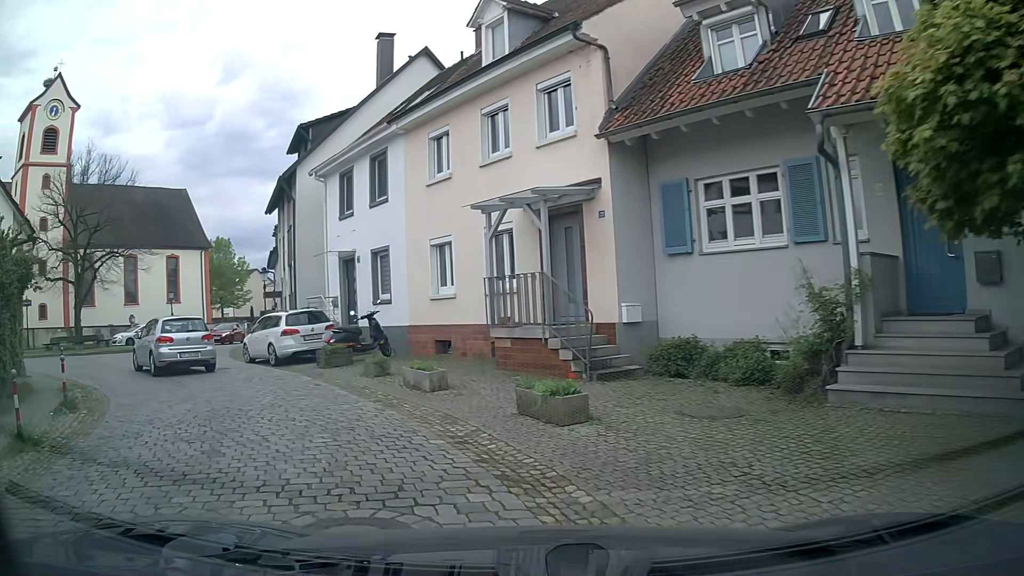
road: residential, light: Day
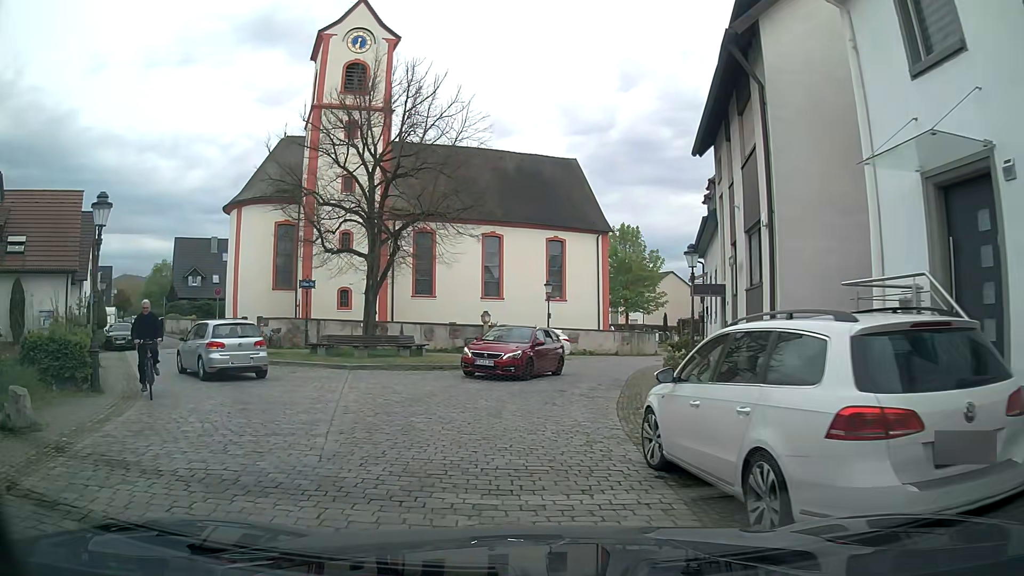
(-4.8, +13.4) m; -34°
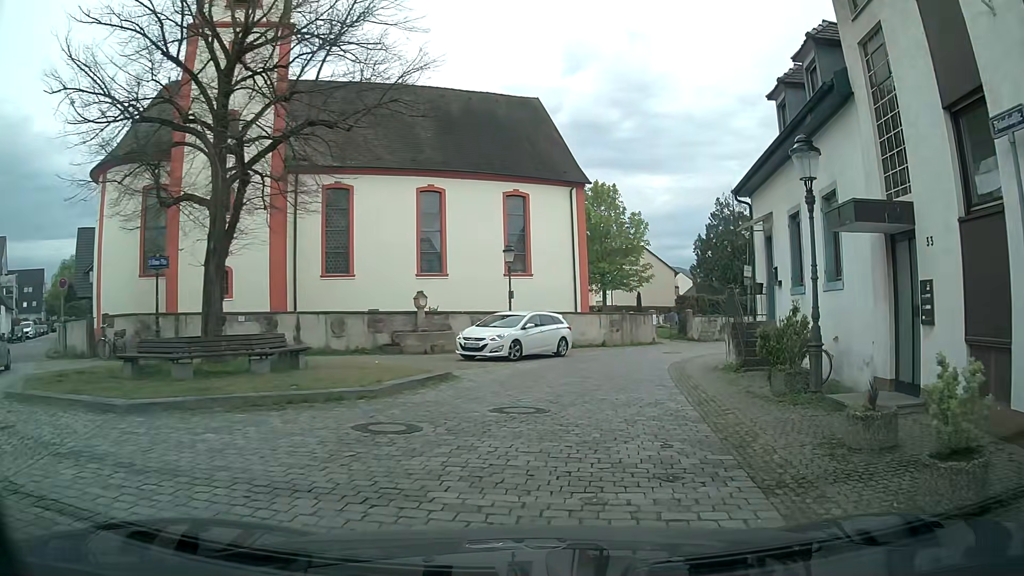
(-0.3, +10.7) m; +3°
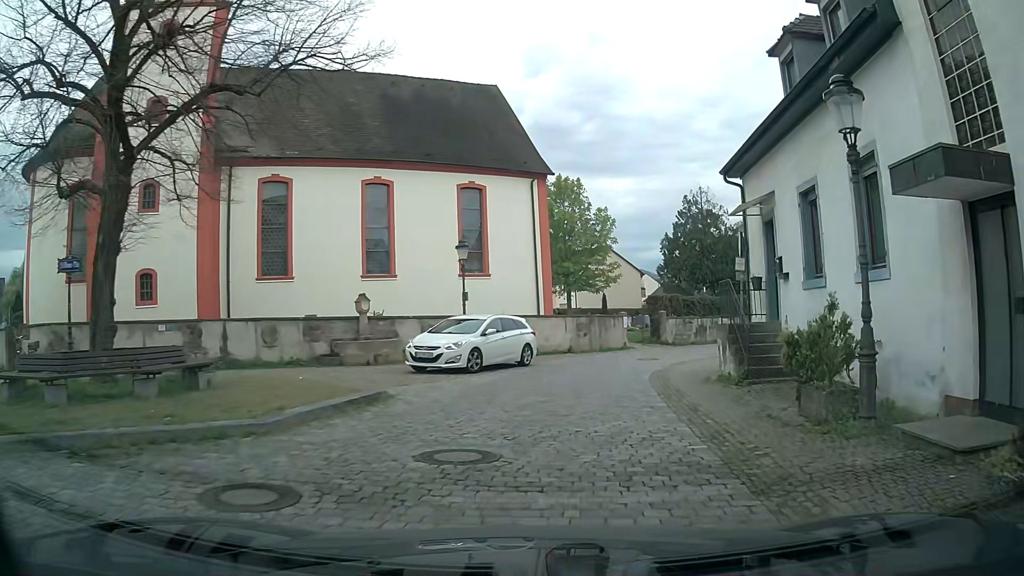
(+0.1, +2.9) m; +3°
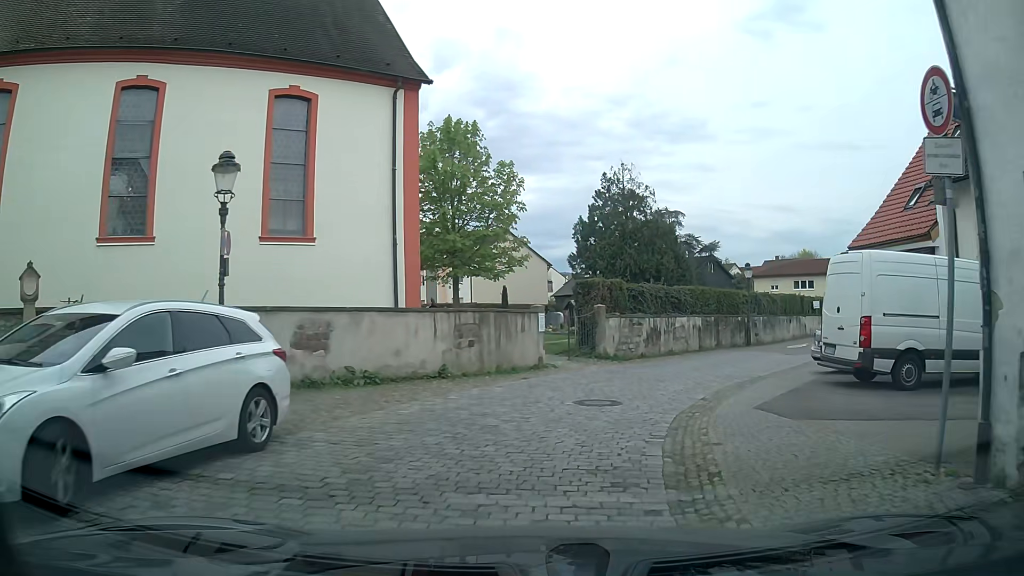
(+0.9, +11.8) m; +8°
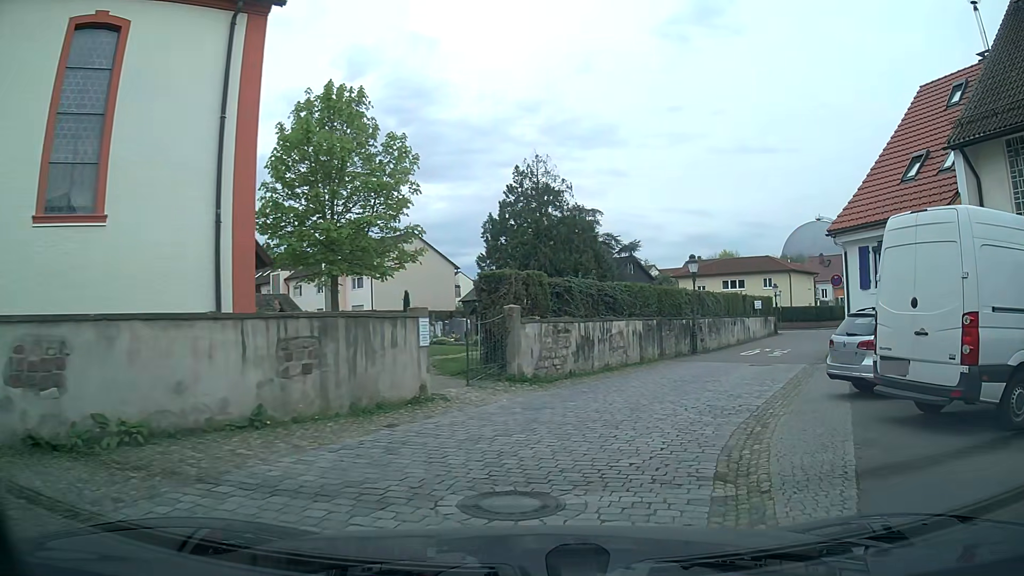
(+0.4, +5.7) m; +11°
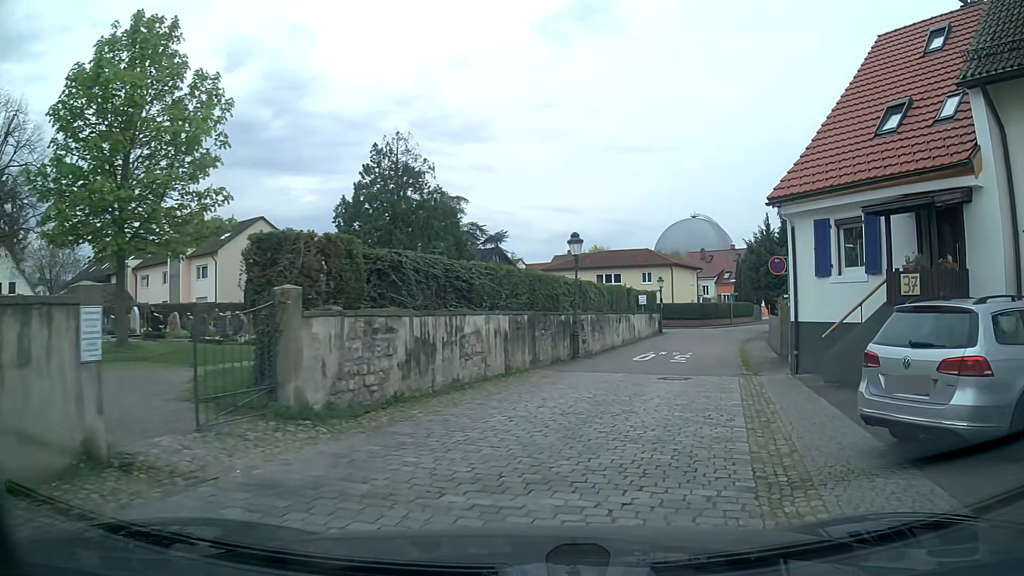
(+0.3, +5.9) m; +11°
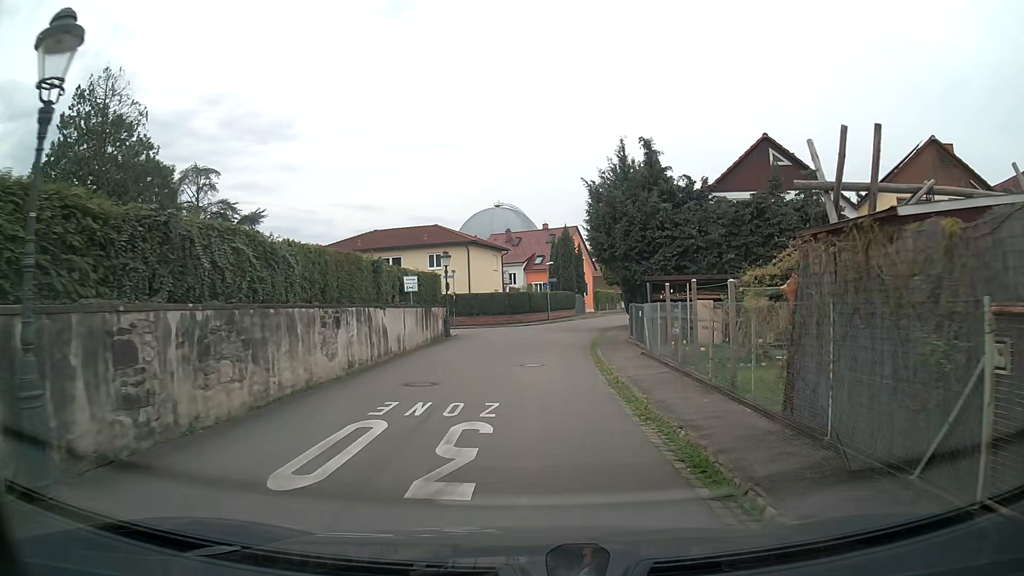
(+2.9, +16.4) m; +17°
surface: asphalt
